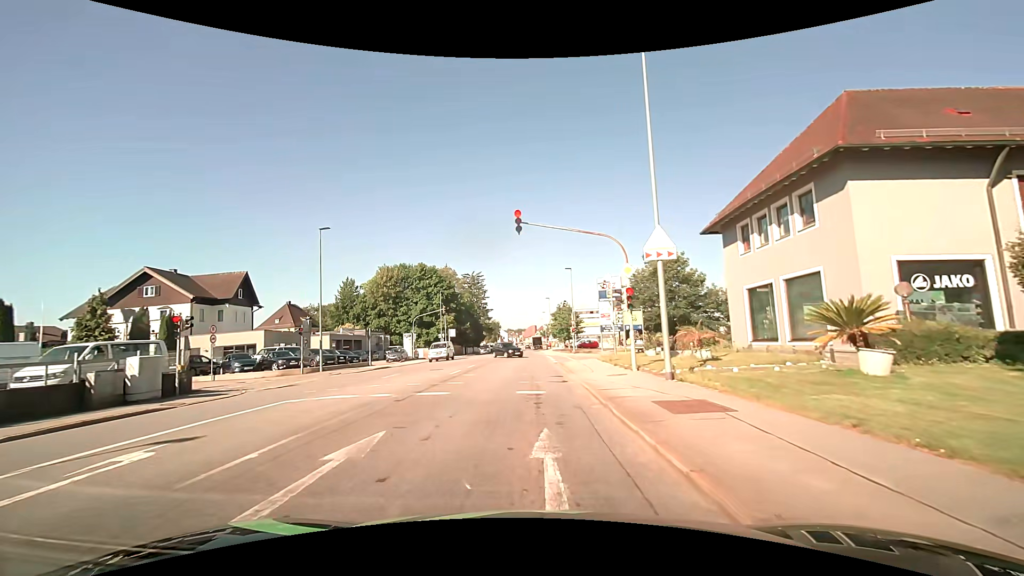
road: tertiary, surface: asphalt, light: Day
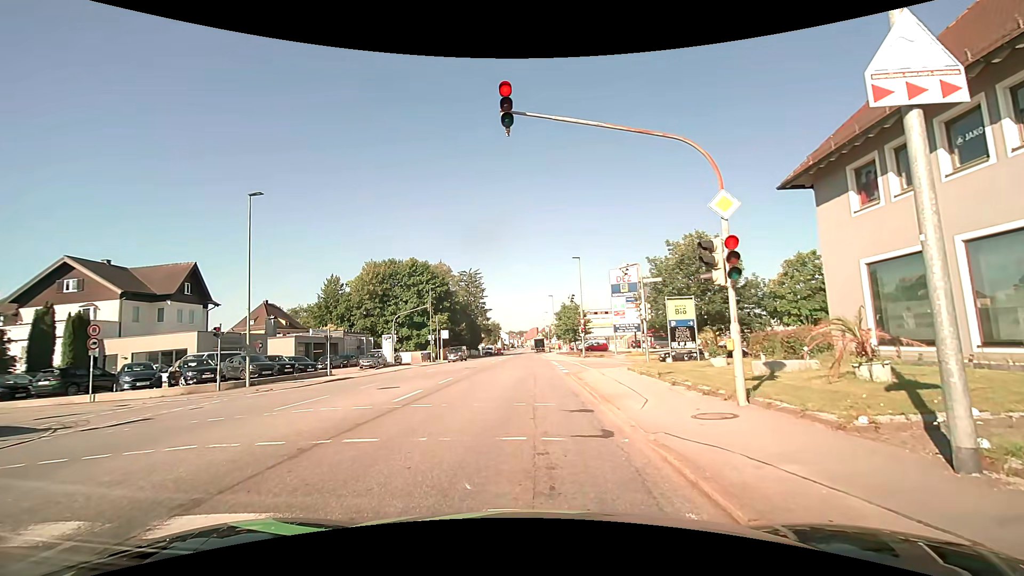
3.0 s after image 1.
(+0.1, +8.5) m; 0°
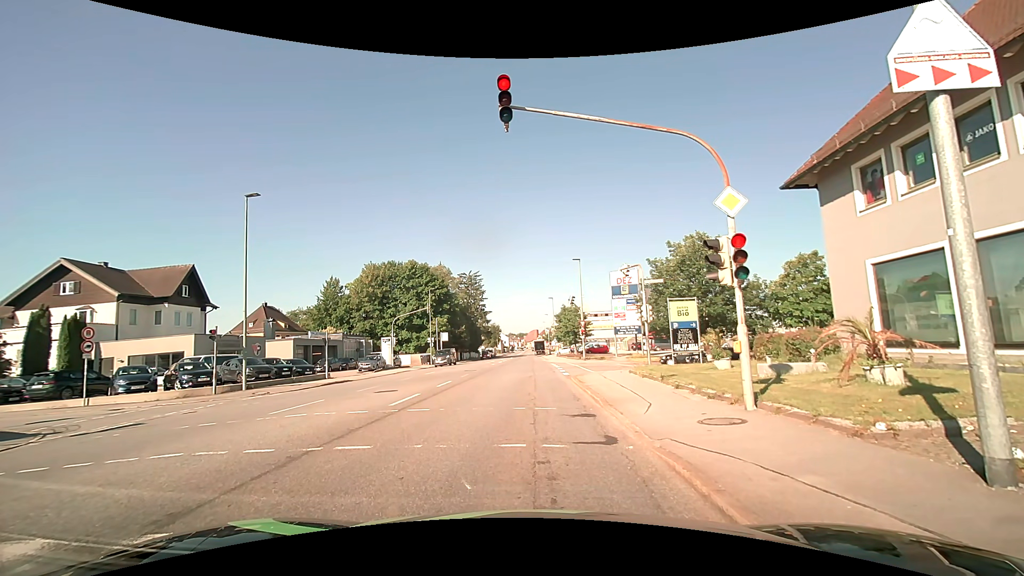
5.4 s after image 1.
(0.0, +0.4) m; 0°
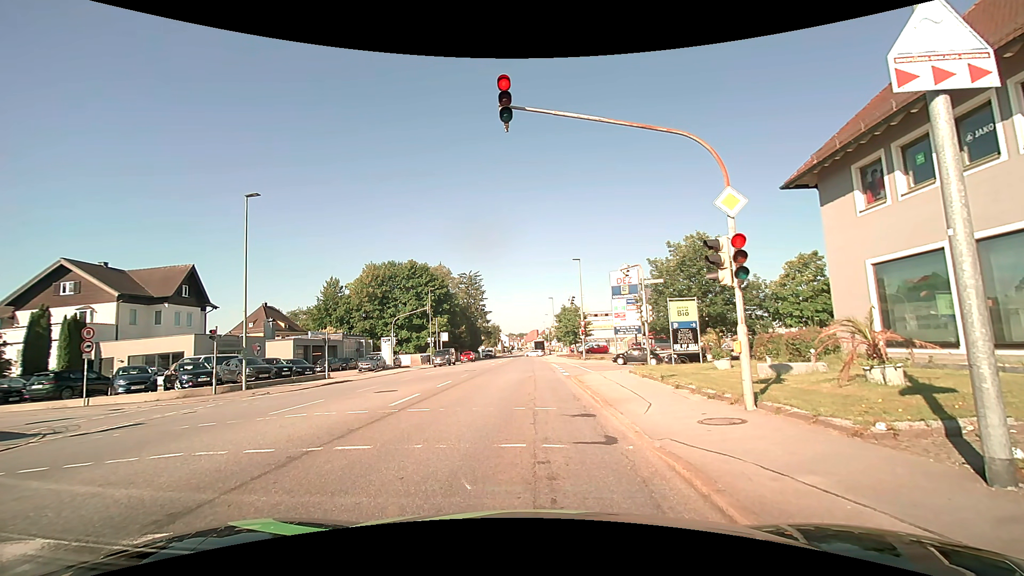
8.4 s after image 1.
(0.0, 0.0) m; 0°
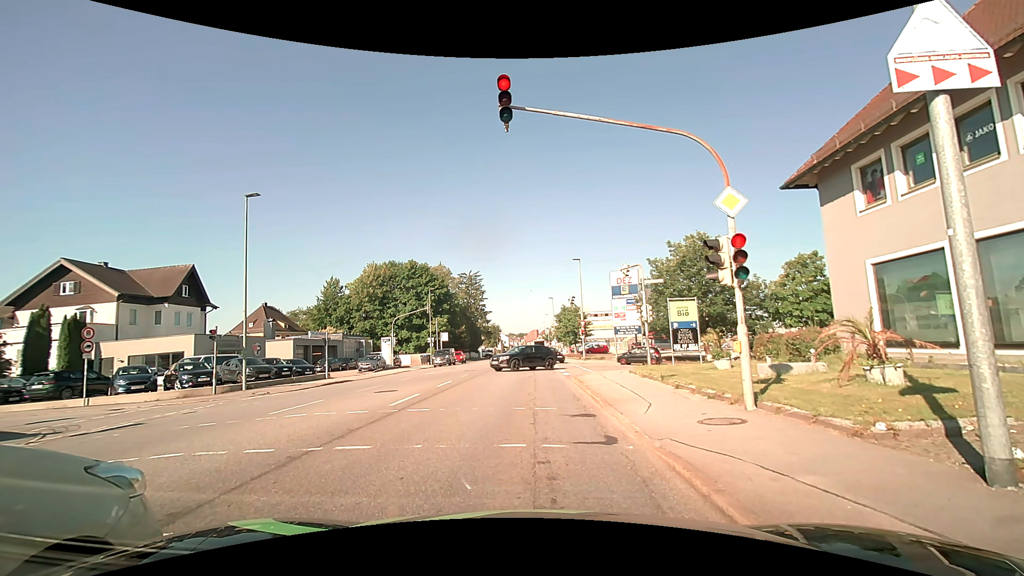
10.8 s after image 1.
(0.0, 0.0) m; 0°
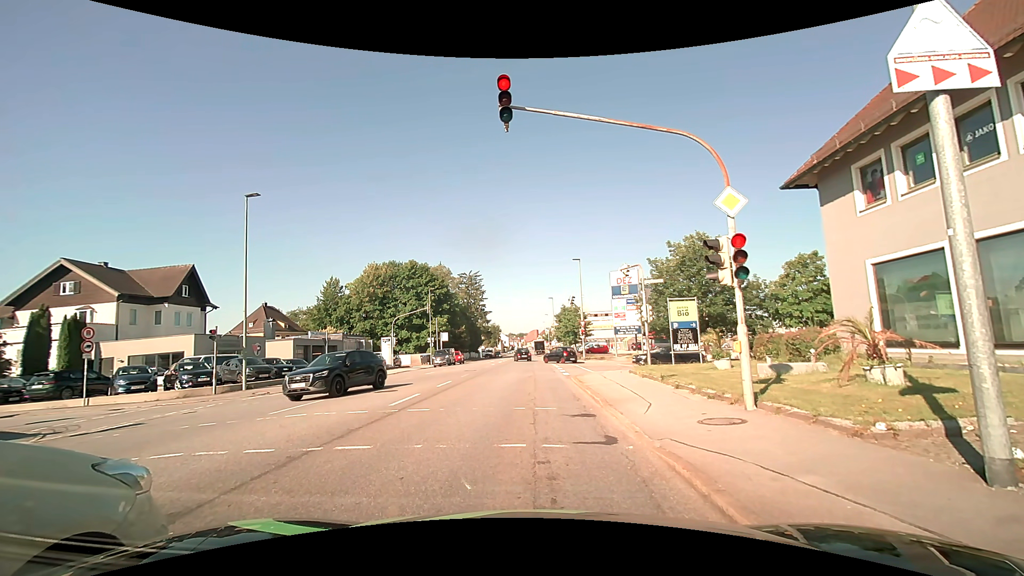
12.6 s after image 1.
(0.0, 0.0) m; 0°
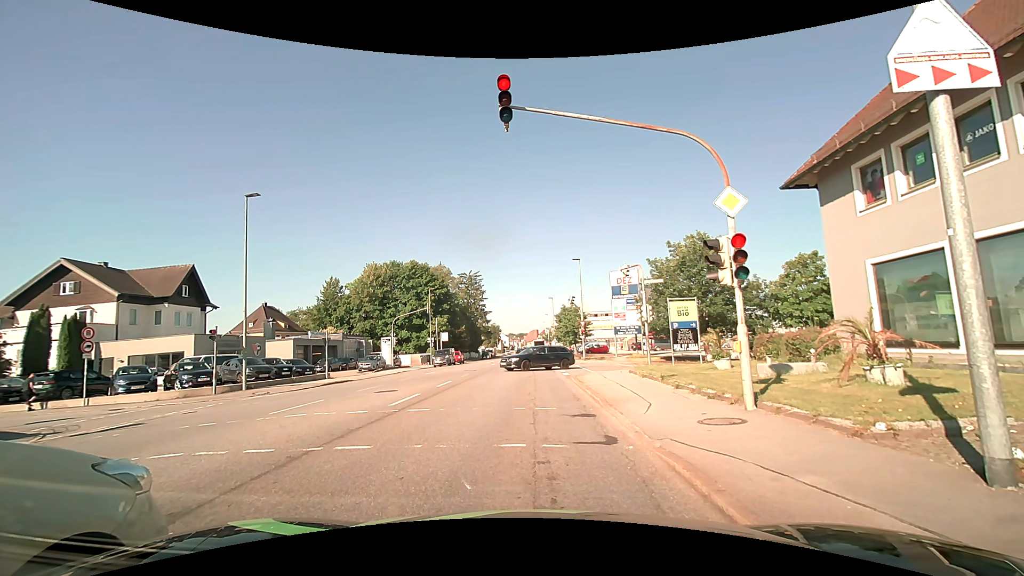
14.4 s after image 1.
(0.0, 0.0) m; 0°
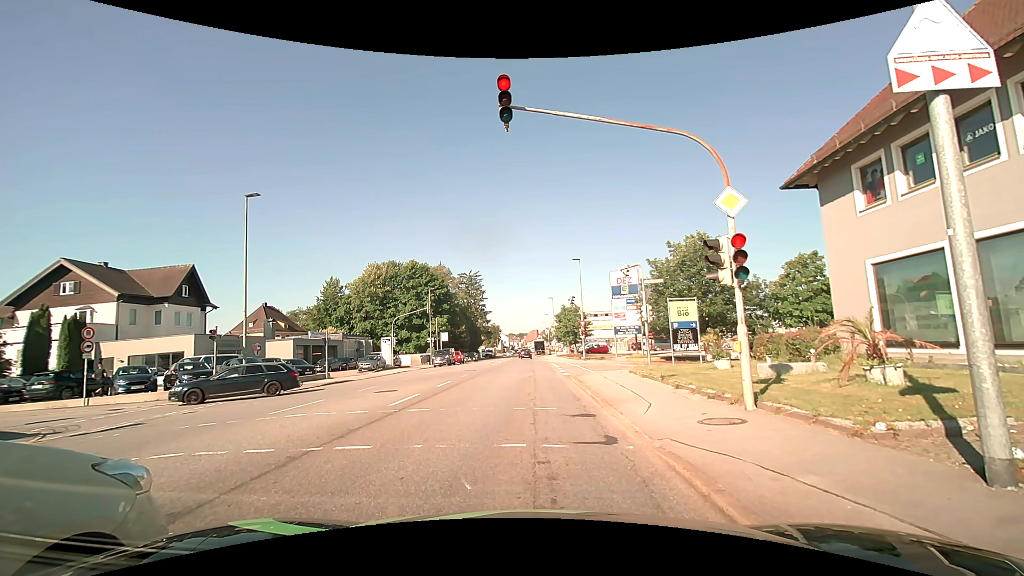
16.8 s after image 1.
(0.0, 0.0) m; 0°
(0, +10) (0, +20) (0, +30) (0, +40) (0, +50) (+1, +60) (+1, +70) (+1, +80) (+1, +90) (+1, +100) m
